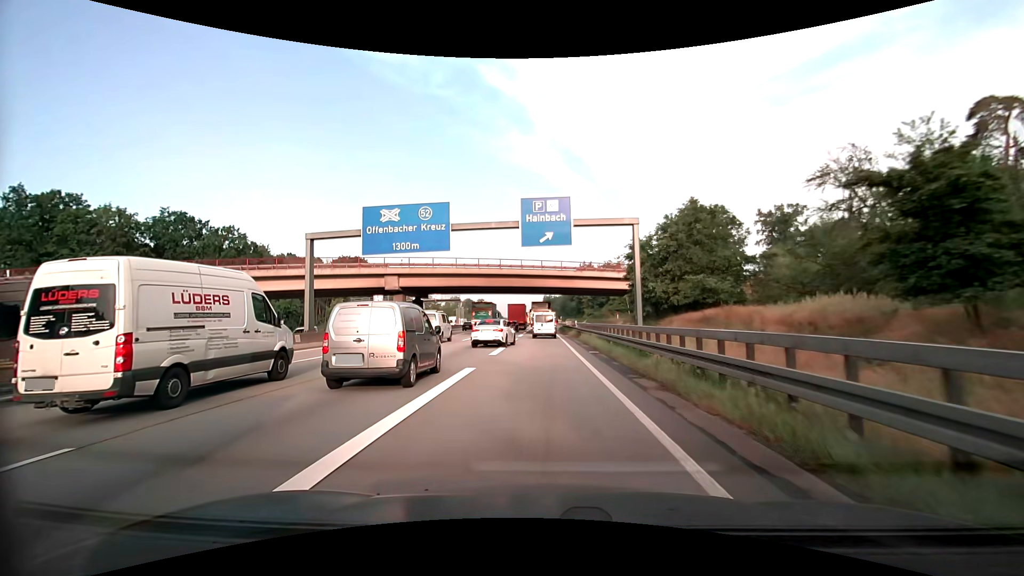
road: motorway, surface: asphalt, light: Day
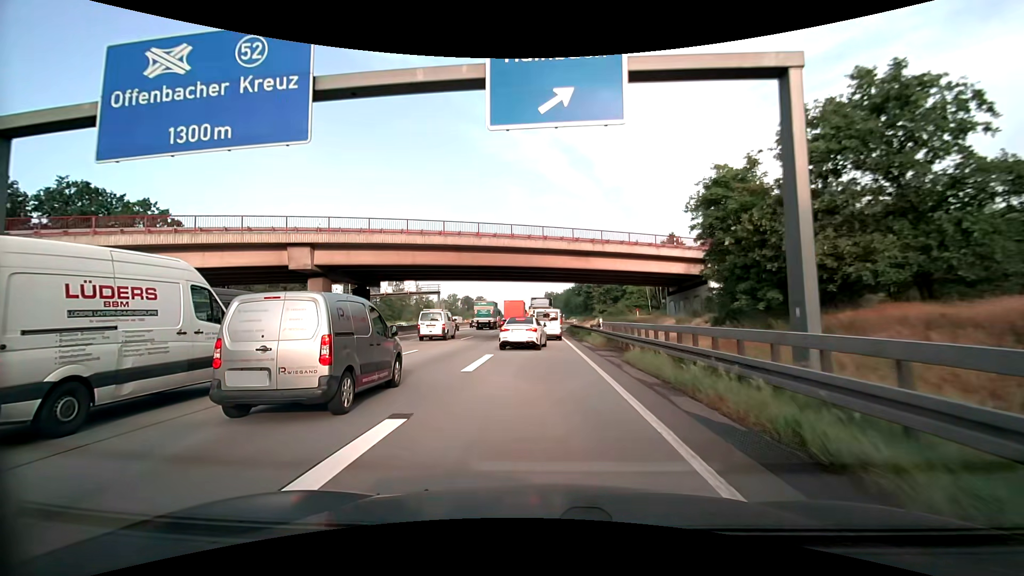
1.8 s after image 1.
(0.0, +19.2) m; -1°
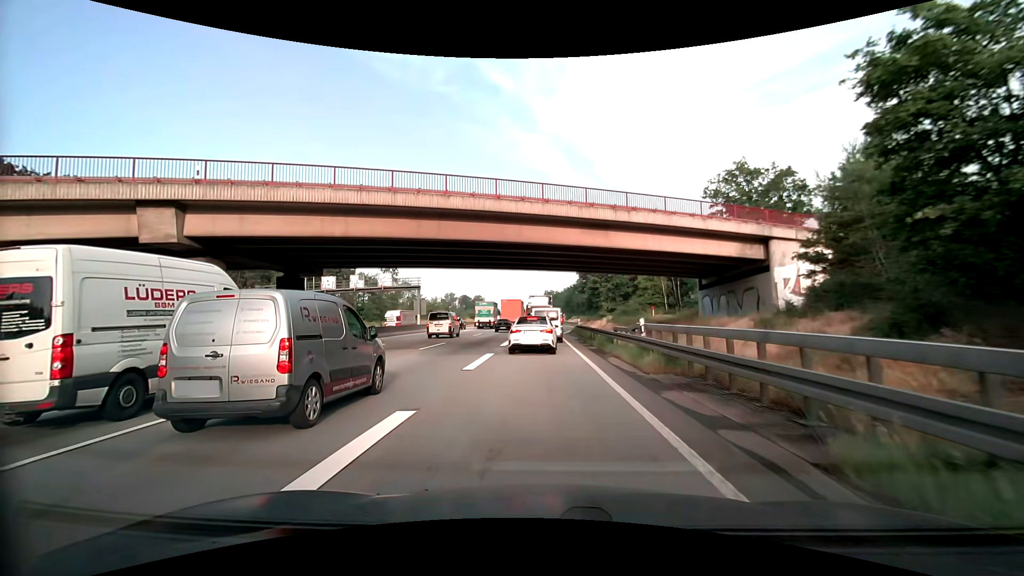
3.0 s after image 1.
(+0.1, +11.4) m; 0°
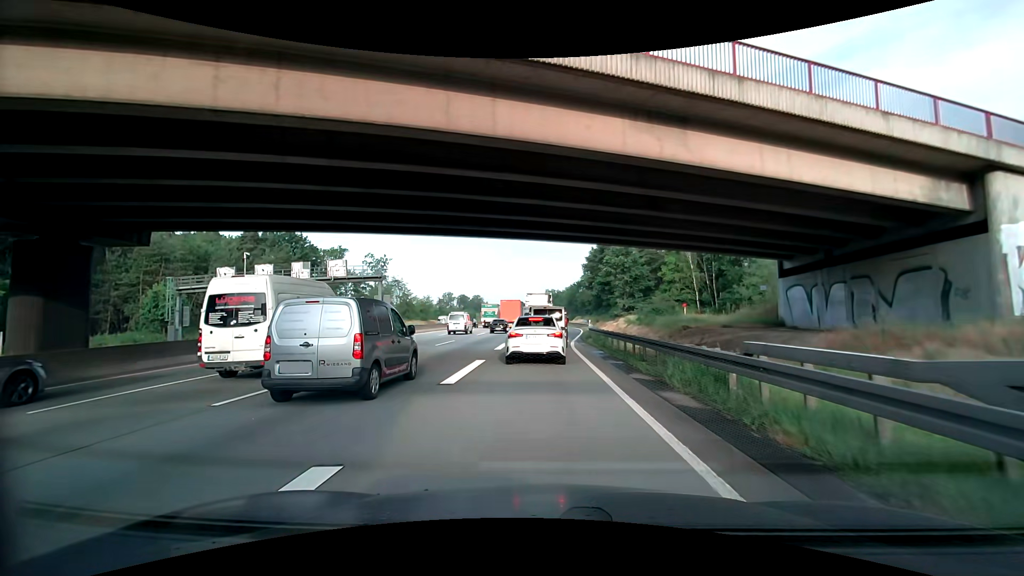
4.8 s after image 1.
(+0.1, +14.6) m; 0°
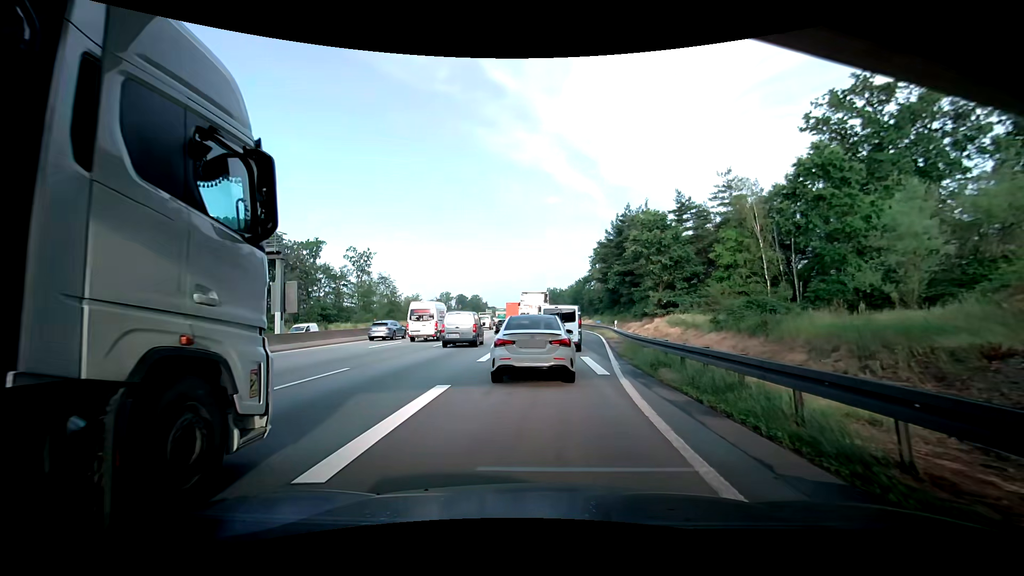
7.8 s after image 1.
(0.0, +17.9) m; +1°
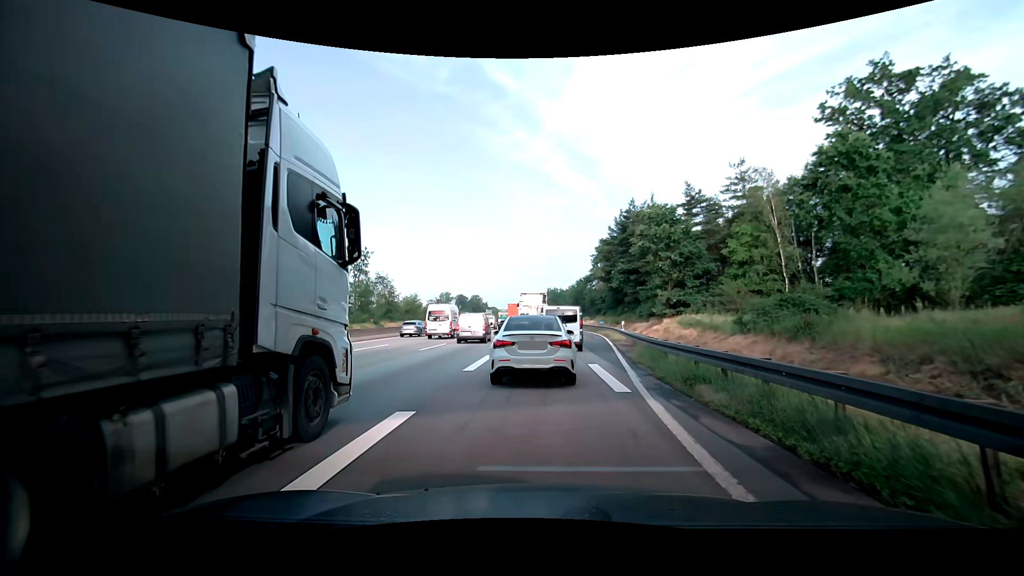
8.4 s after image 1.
(0.0, +2.9) m; 0°
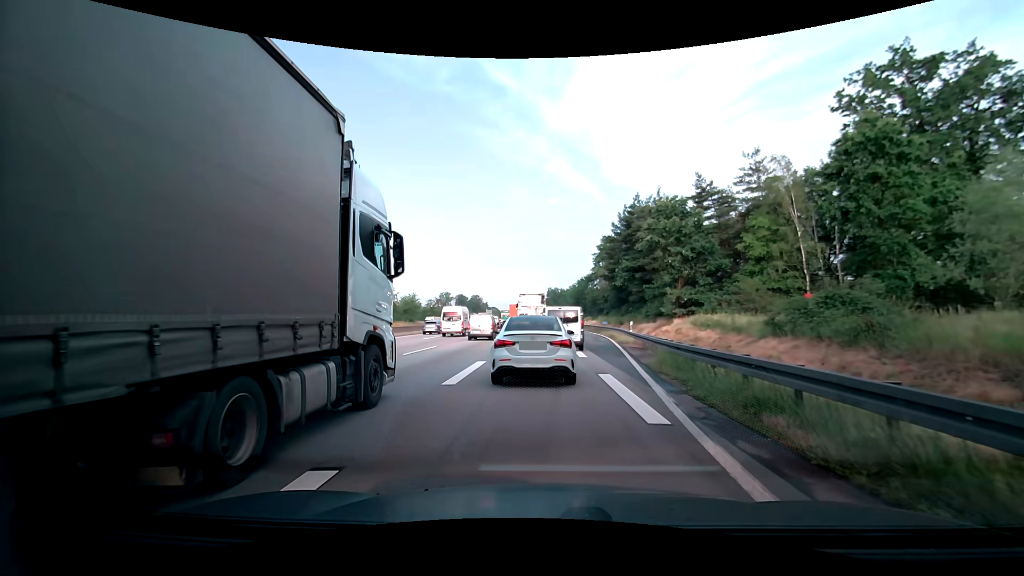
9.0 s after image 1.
(0.0, +2.9) m; 0°
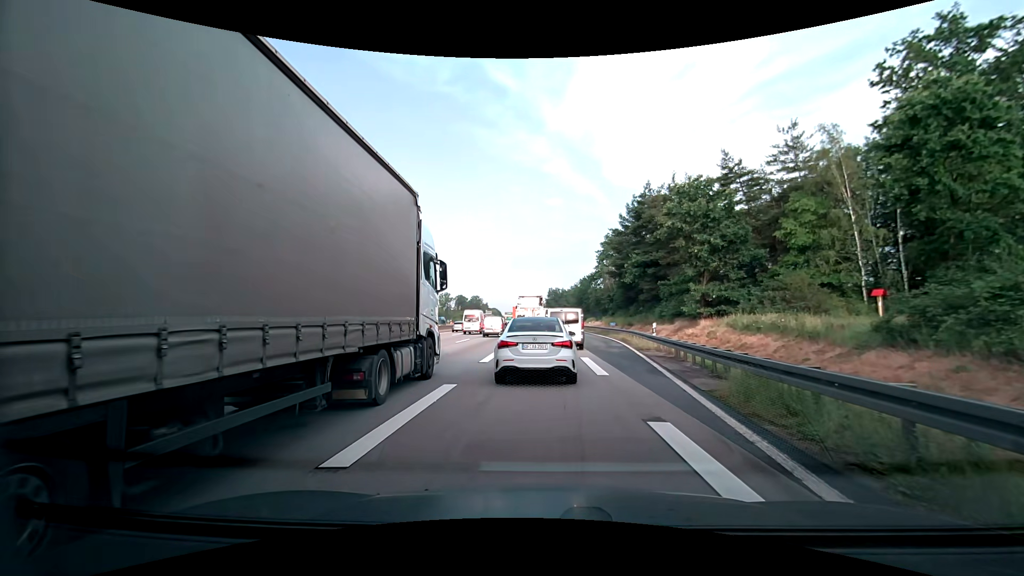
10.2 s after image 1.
(0.0, +5.9) m; -1°
(0, +10) (0, +20) (0, +30) (0, +40) (0, +50) (0, +60) (0, +70) (0, +80) (0, +90) (0, +100) m
